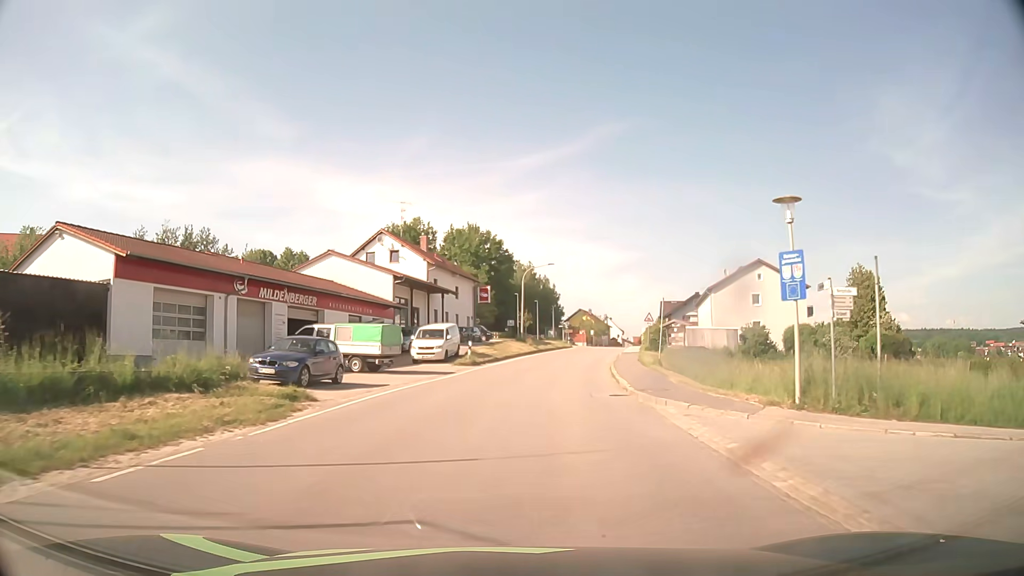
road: tertiary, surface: asphalt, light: Day
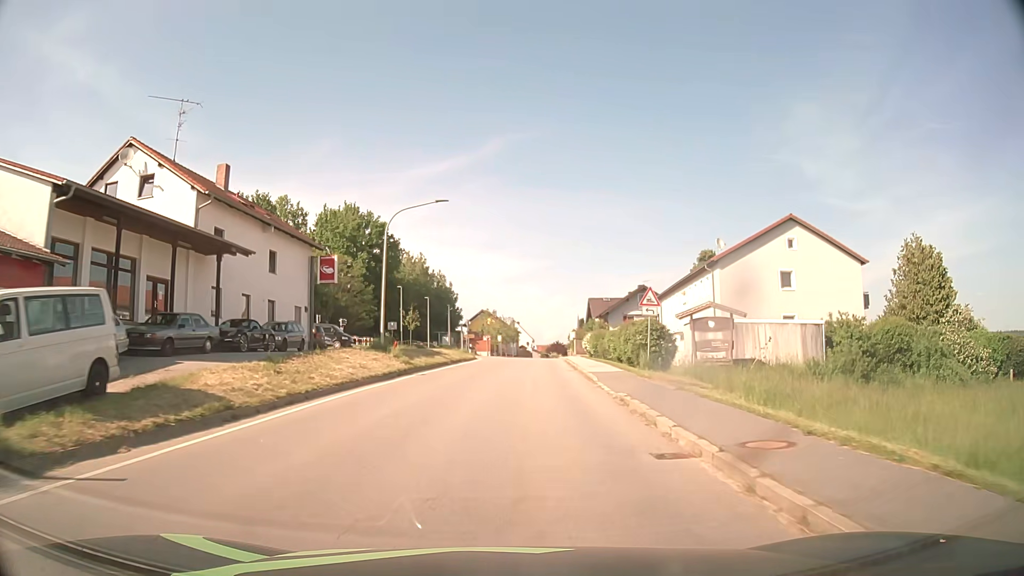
(+2.3, +29.7) m; +9°
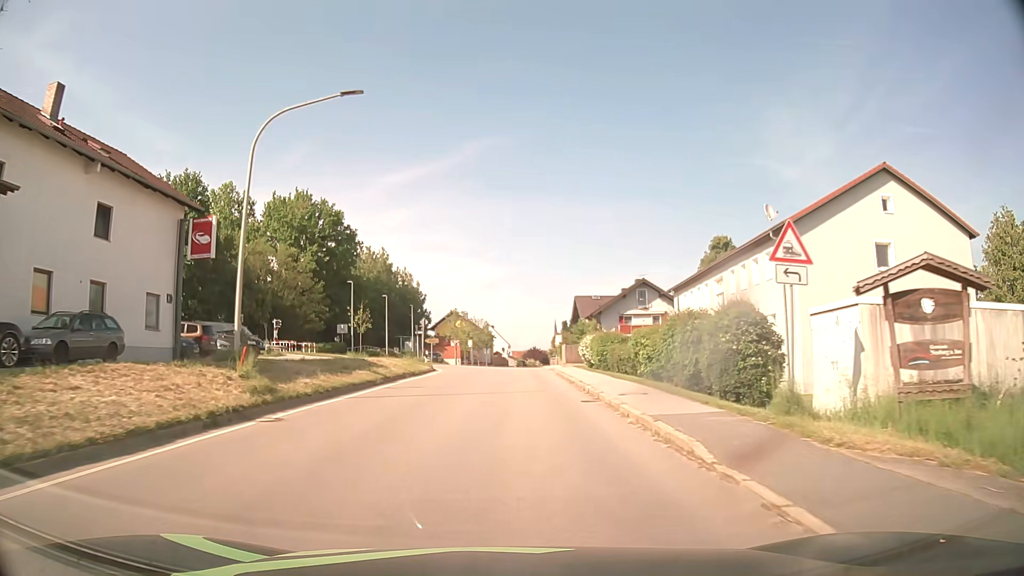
(+0.3, +14.9) m; +2°
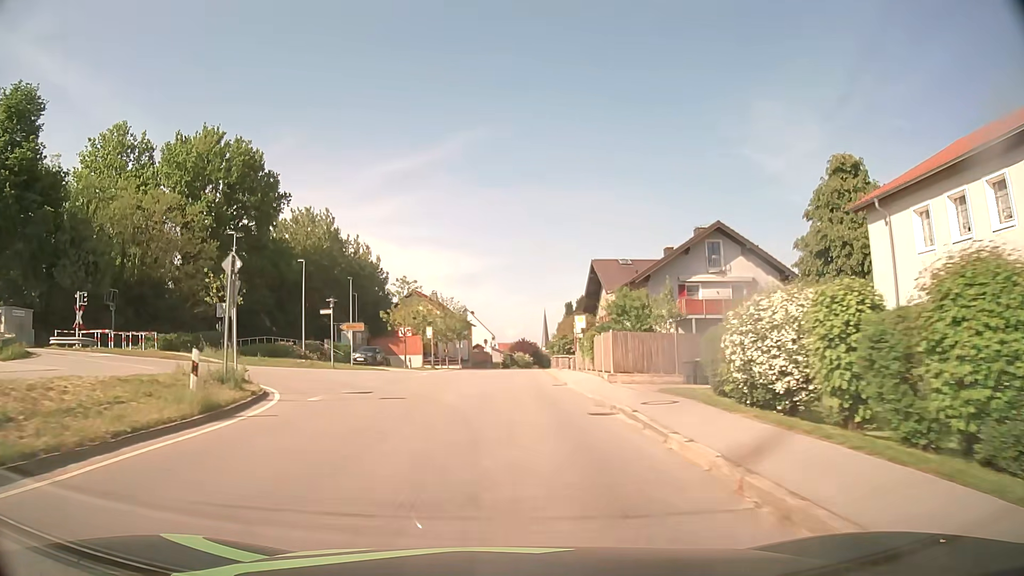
(+0.4, +30.0) m; +1°
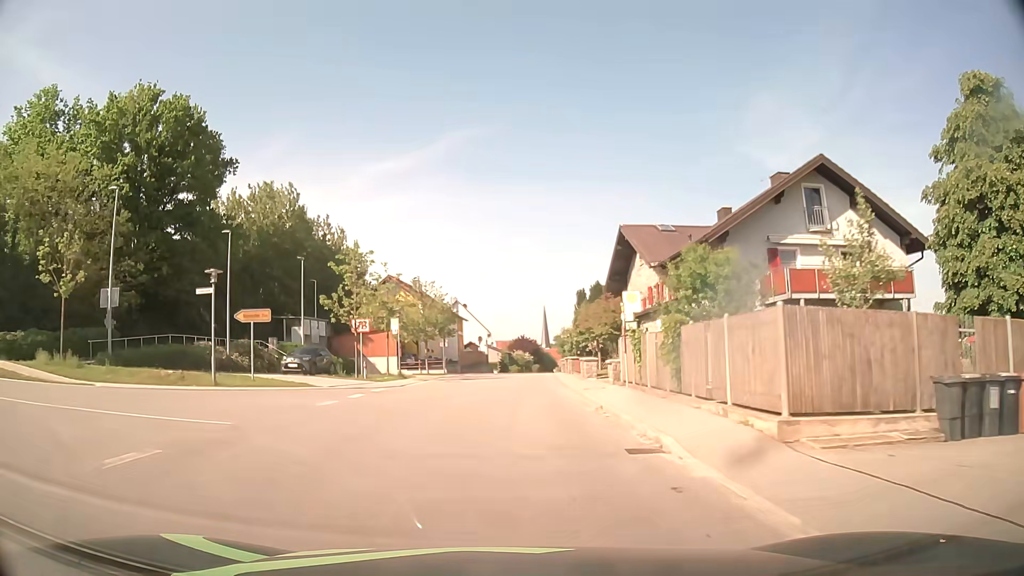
(0.0, +15.2) m; 0°
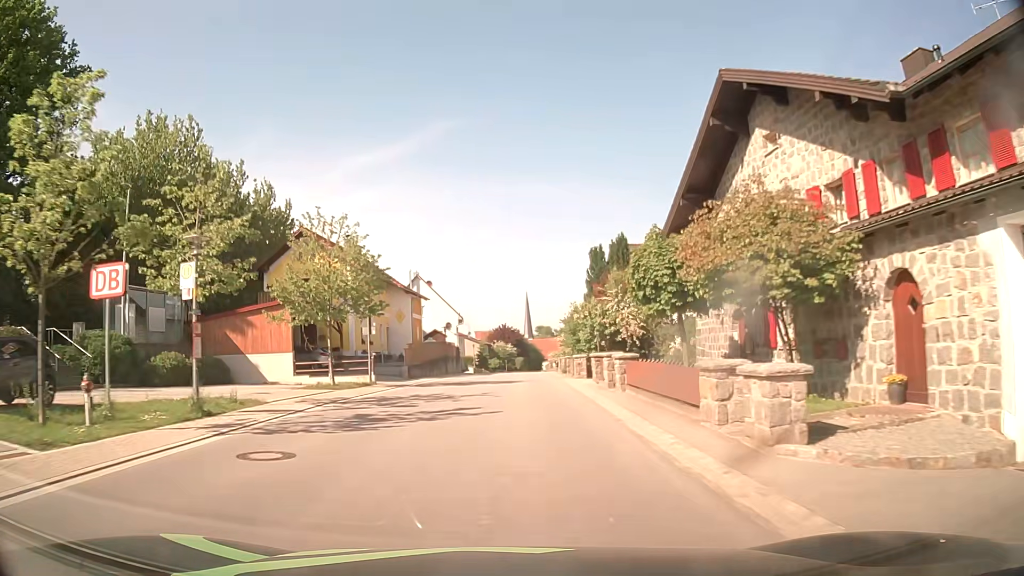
(+0.2, +23.0) m; +1°
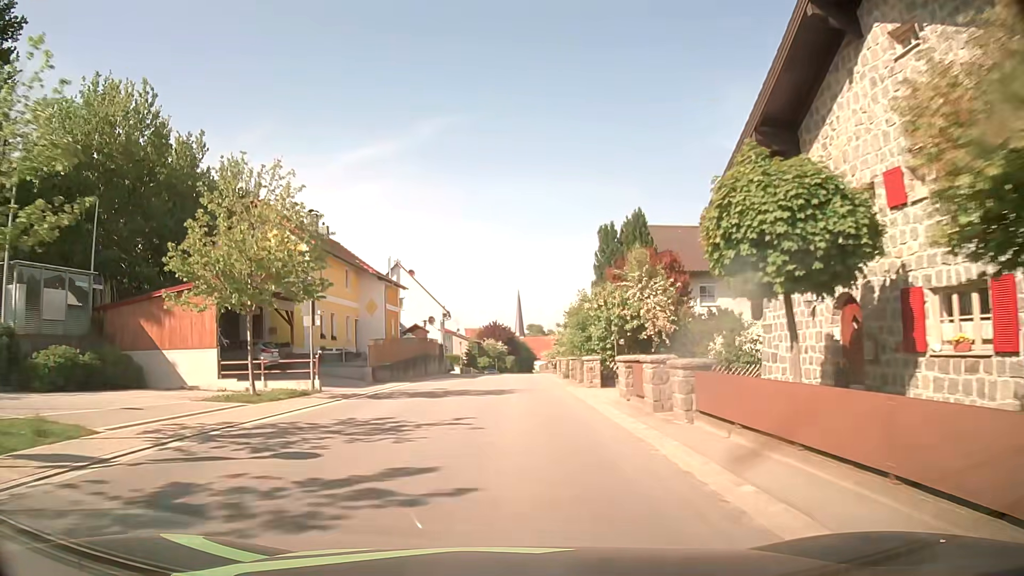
(0.0, +7.7) m; 0°
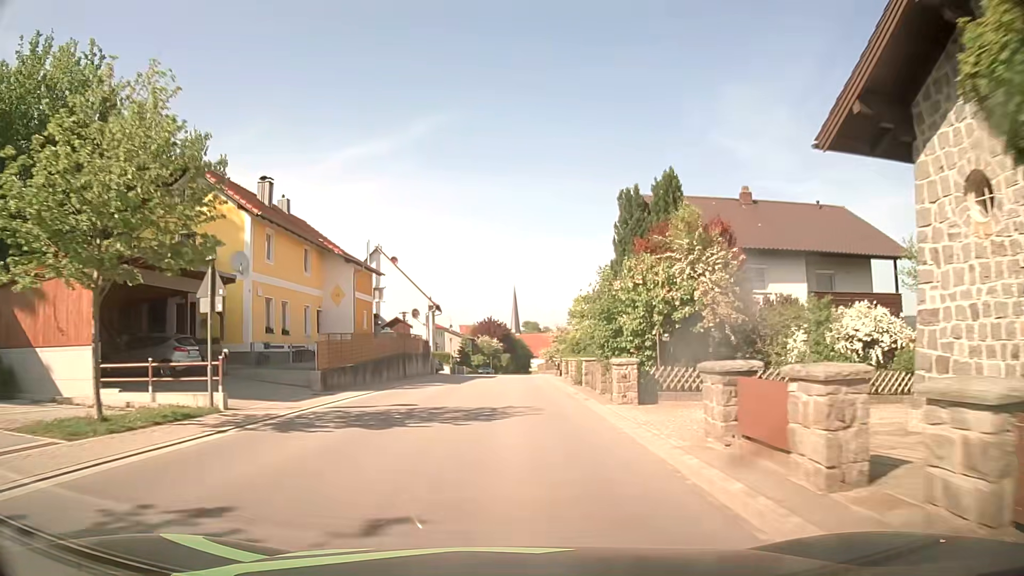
(+0.1, +7.8) m; 0°
(0, +10) (0, +20) (0, +30) (0, +40) (0, +50) (+1, +60) (+1, +70) (+1, +80) (+1, +90) (+1, +100) m
